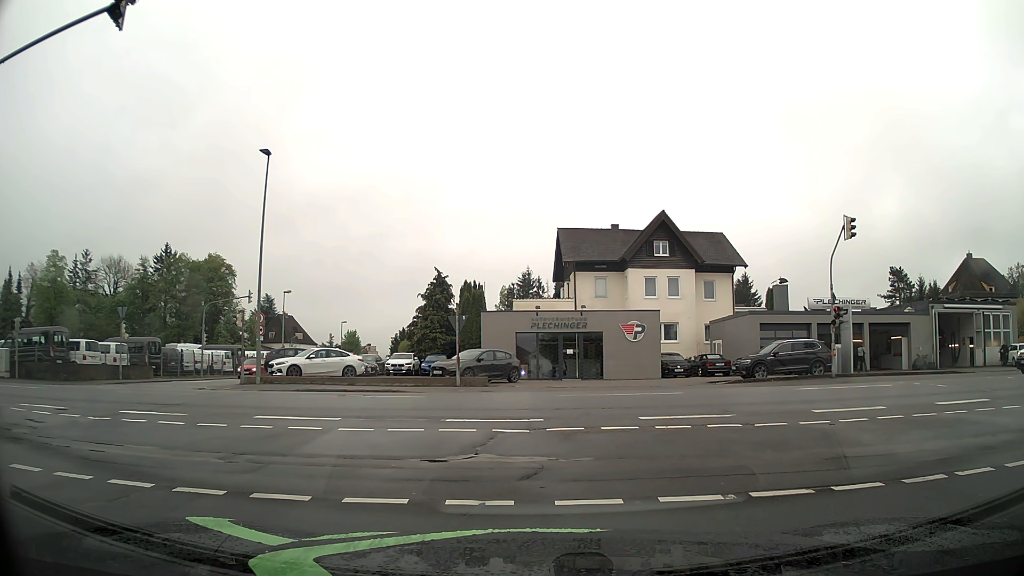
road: residential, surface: asphalt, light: Day
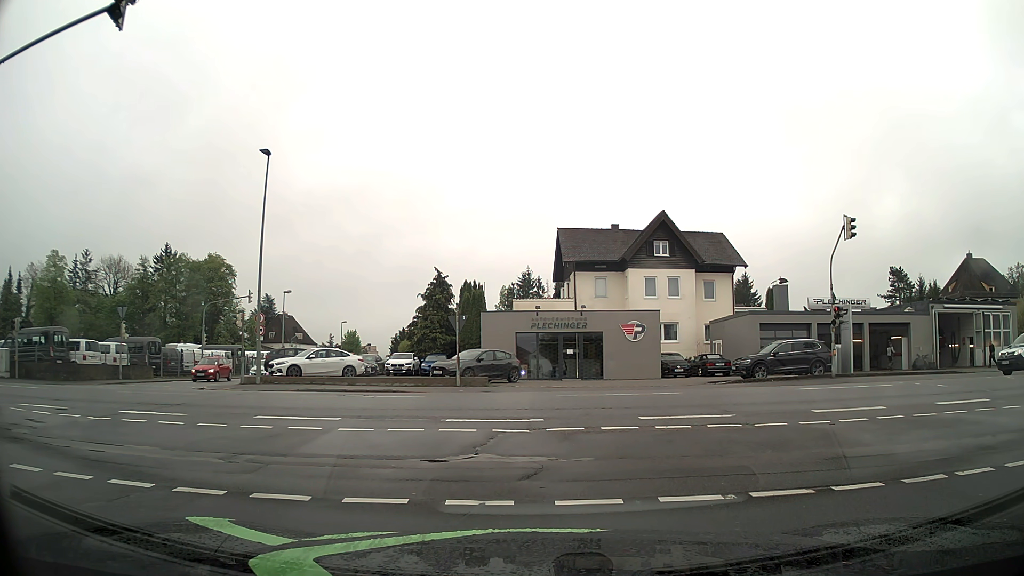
(0.0, 0.0) m; 0°
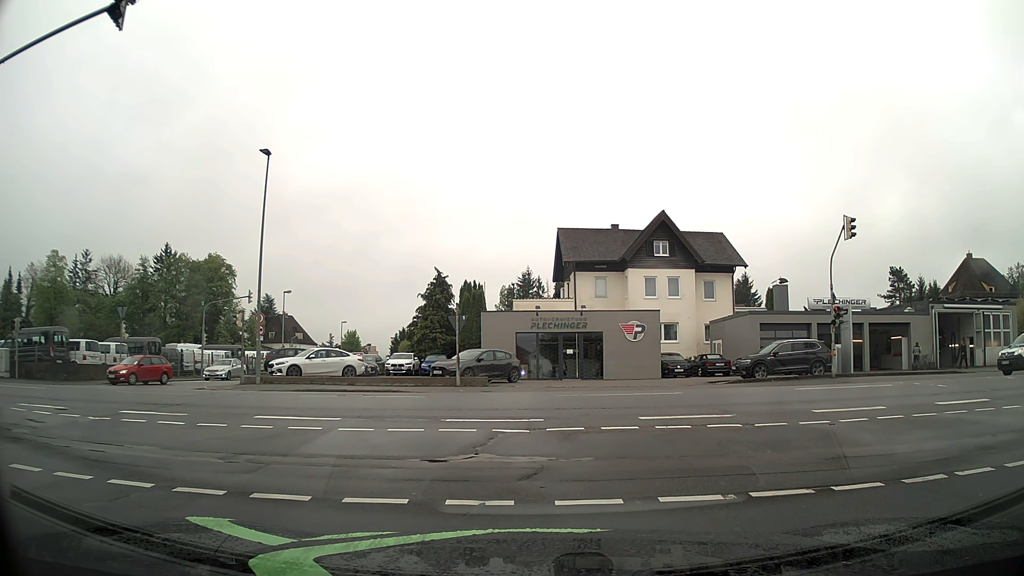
(0.0, 0.0) m; 0°
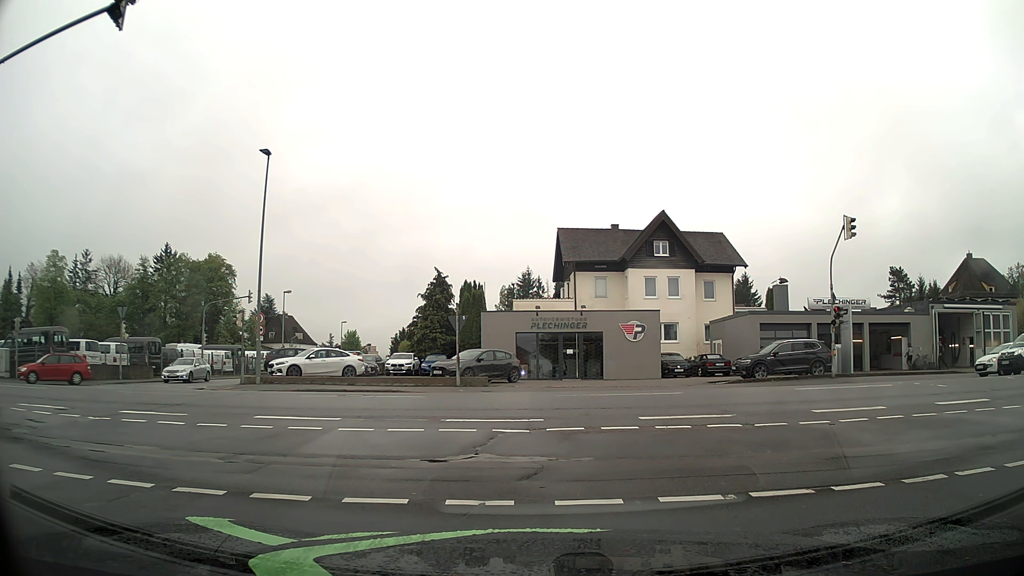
(0.0, 0.0) m; 0°
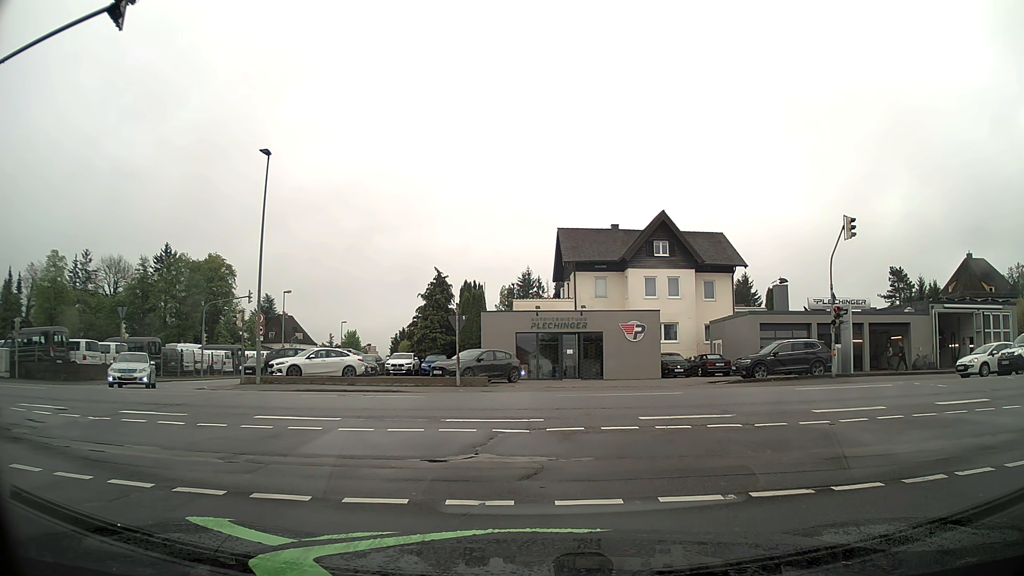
(0.0, 0.0) m; 0°
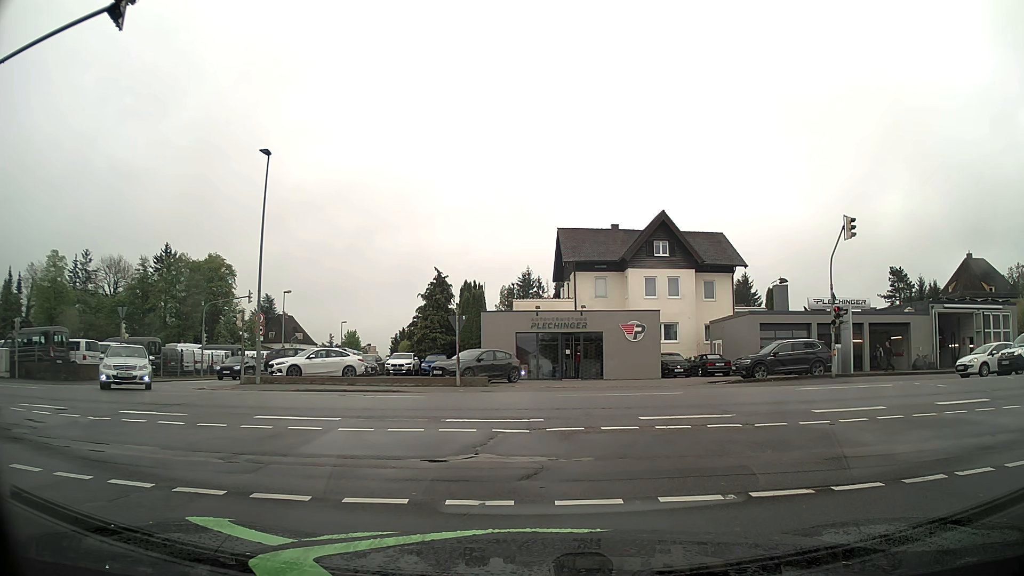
(0.0, 0.0) m; 0°
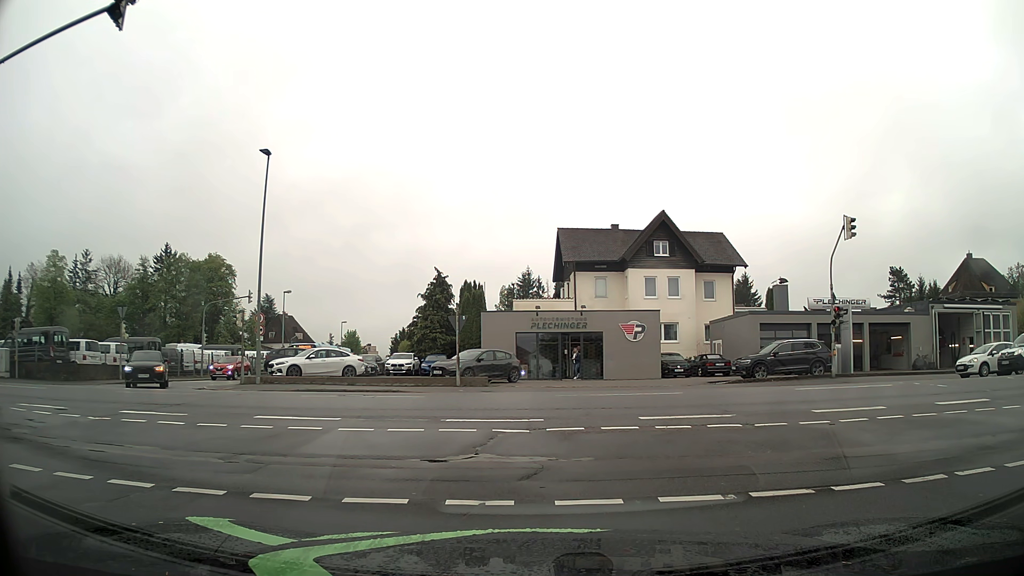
(0.0, 0.0) m; 0°
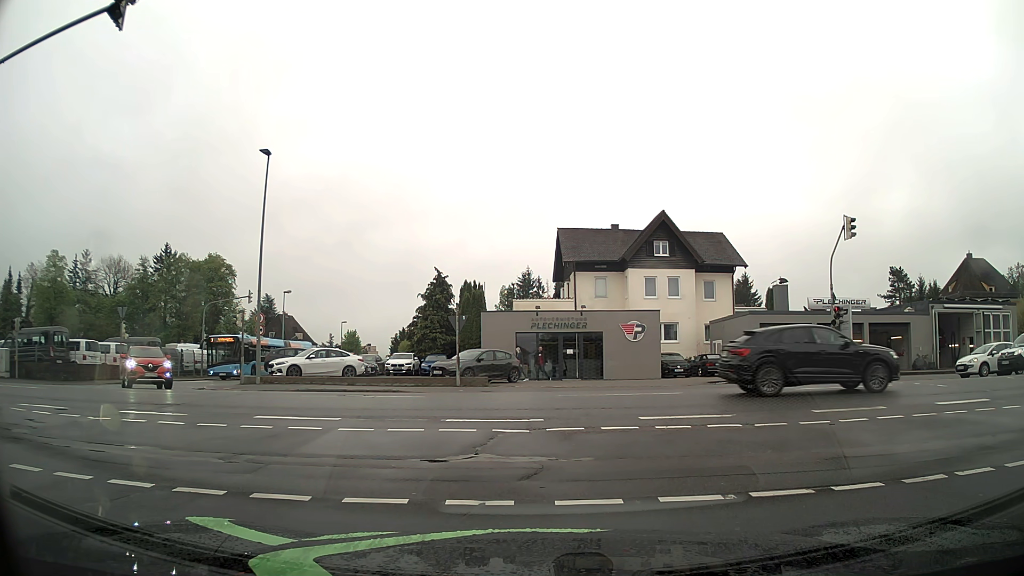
(0.0, 0.0) m; 0°
(-1, +10) (-7, +18) (-16, +22) (-26, +23) (-36, +24) (-46, +24) (-56, +24) (-66, +24) (-76, +24) (-86, +24) m
